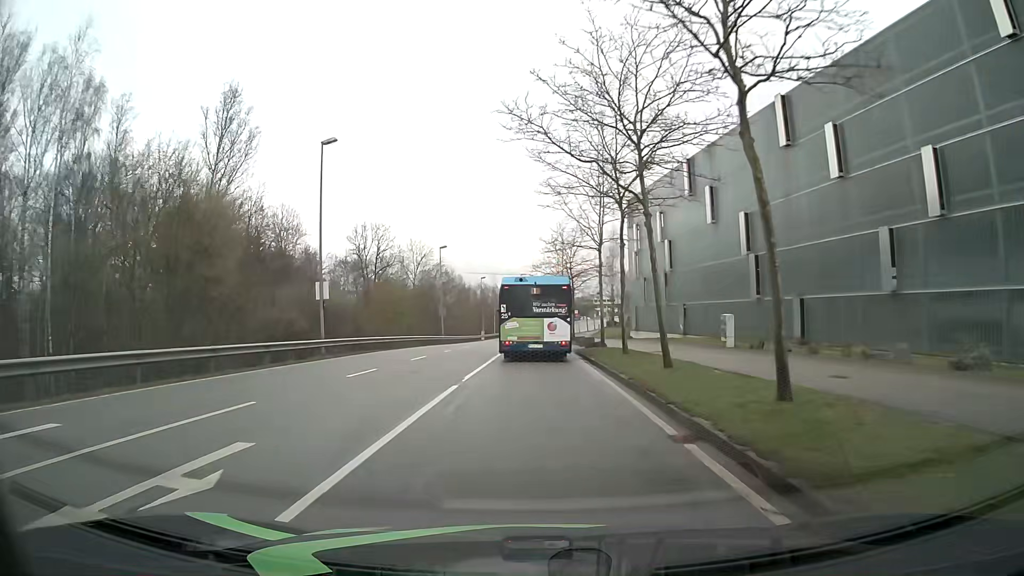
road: secondary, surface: asphalt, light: Day
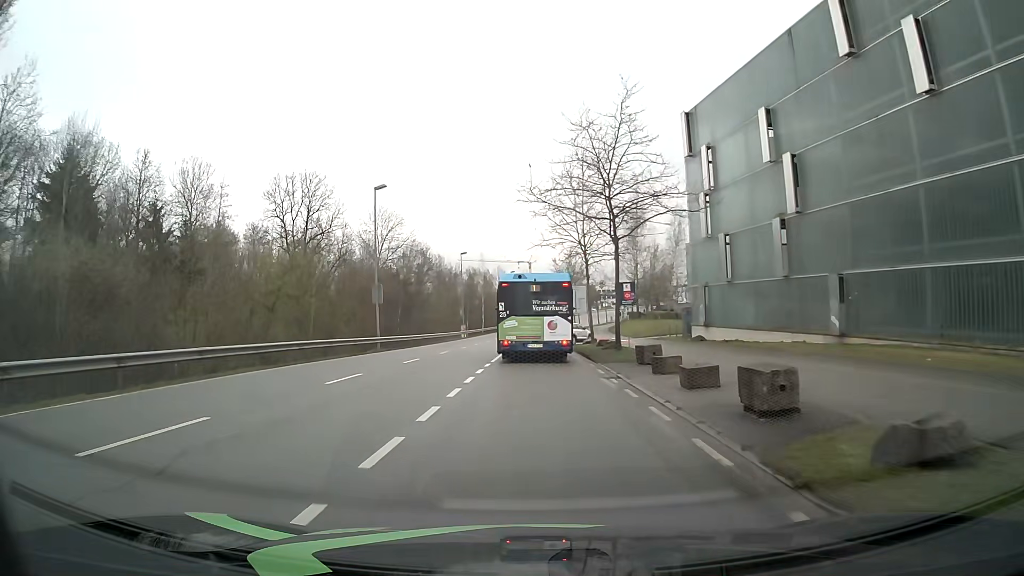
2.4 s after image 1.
(-0.1, +29.2) m; 0°
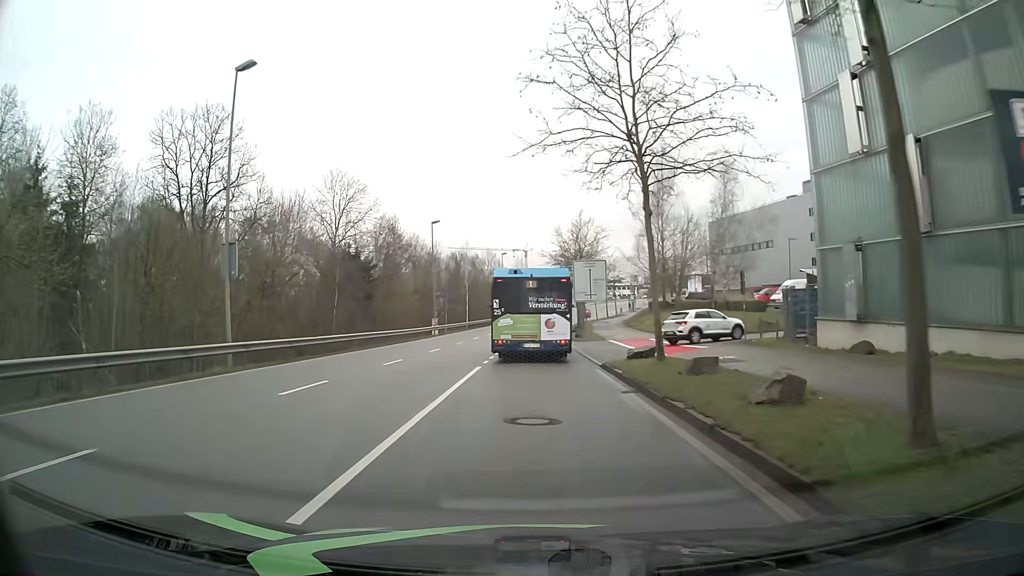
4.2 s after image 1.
(+0.1, +20.7) m; 0°
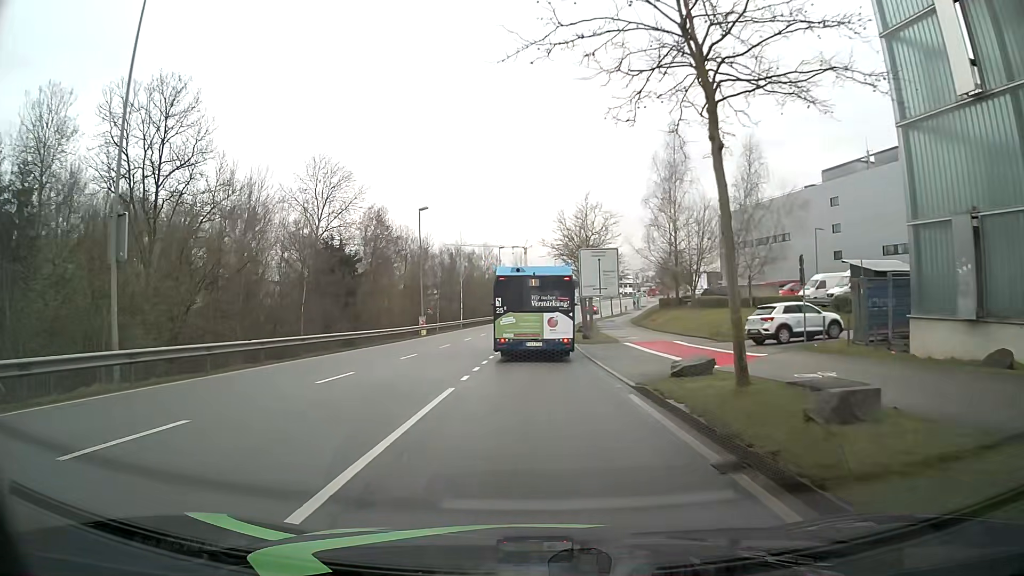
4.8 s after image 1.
(0.0, +6.6) m; +1°
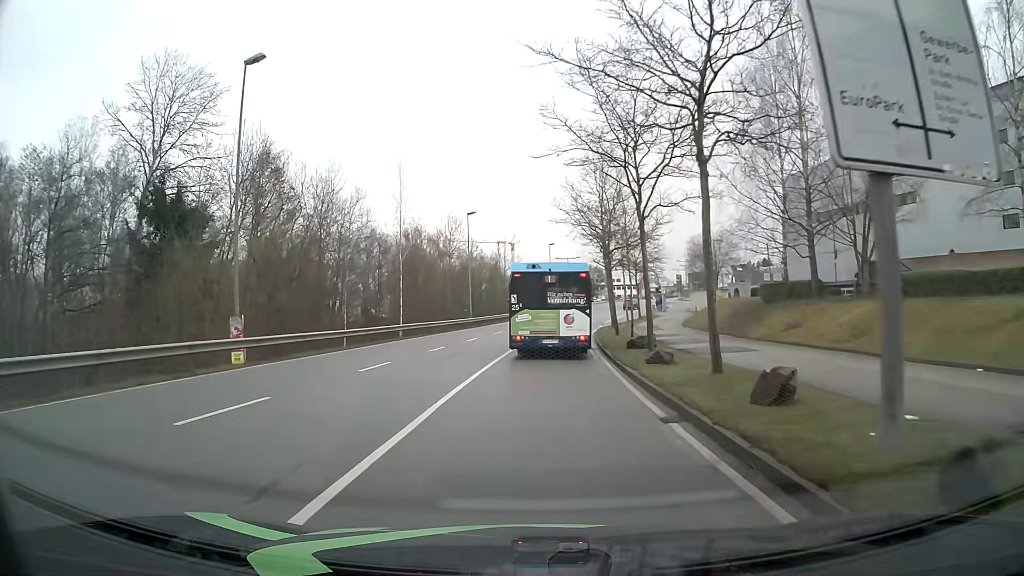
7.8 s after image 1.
(-0.4, +33.7) m; 0°
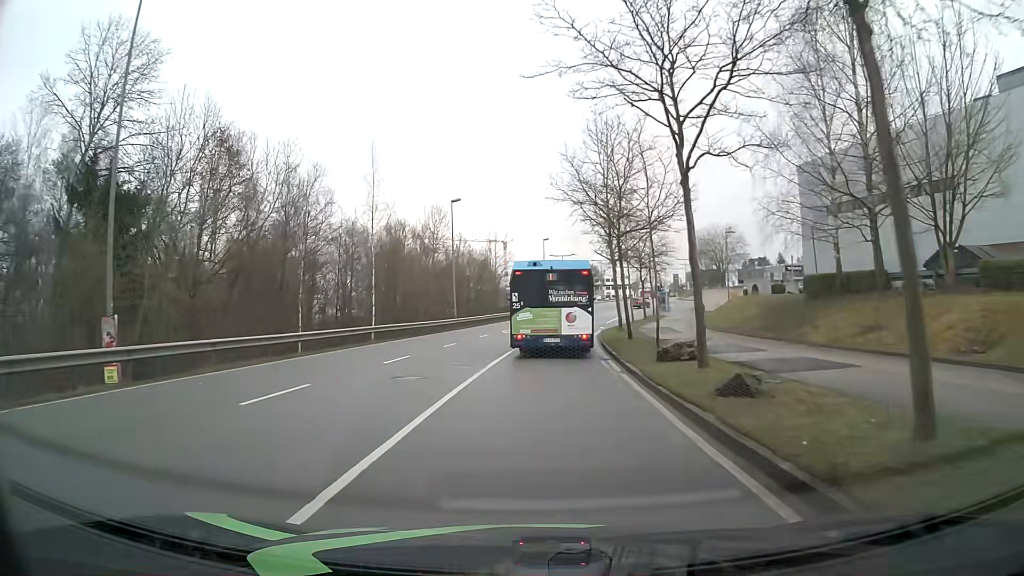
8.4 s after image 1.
(0.0, +6.9) m; 0°
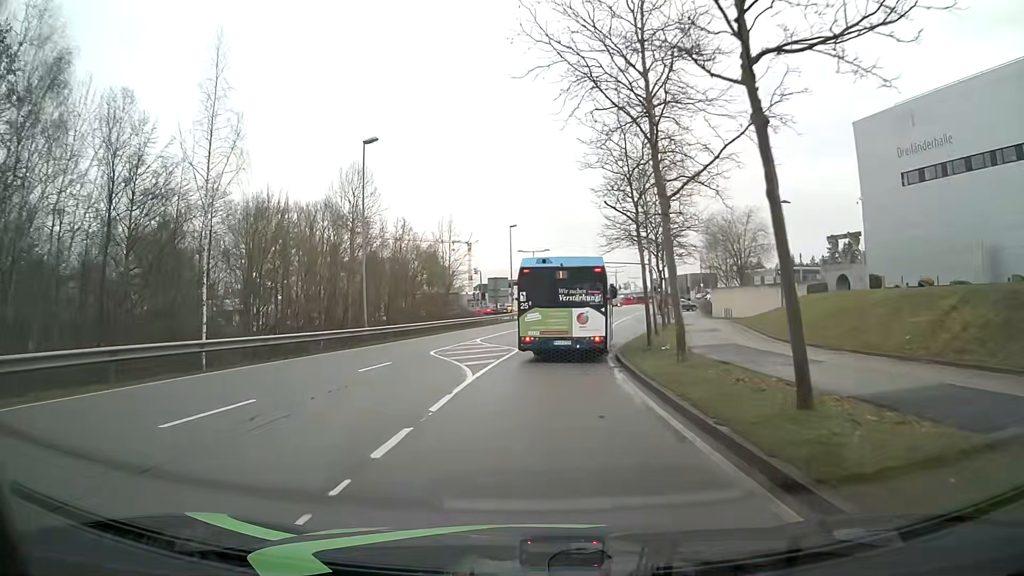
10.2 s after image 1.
(+0.6, +20.3) m; +3°
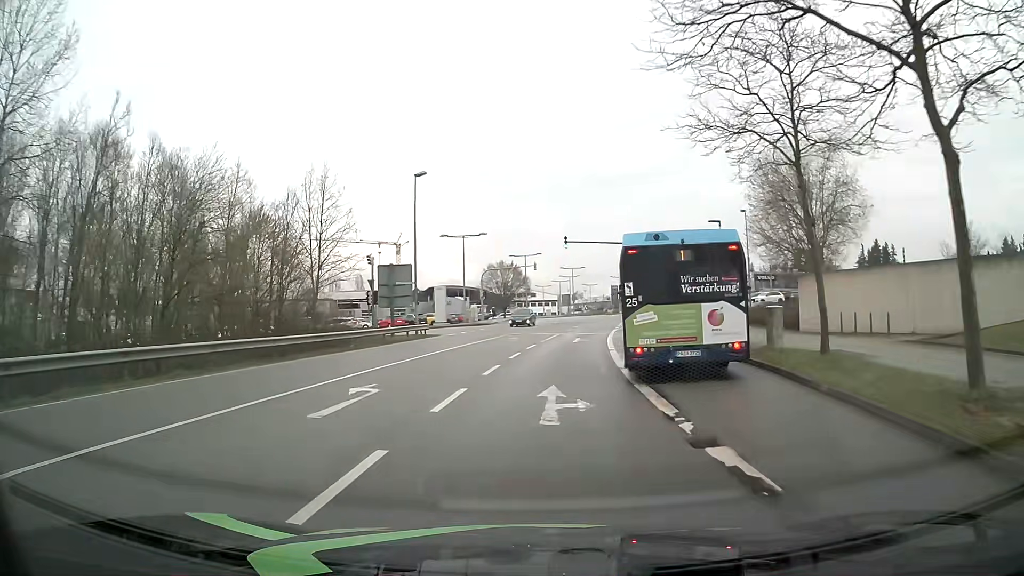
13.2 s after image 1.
(+1.3, +30.9) m; +5°
(0, +10) (+1, +20) (+1, +30) (+2, +40) (+4, +50) (+5, +60) (+7, +69) (+9, +79) (+11, +89) (+13, +99) m
